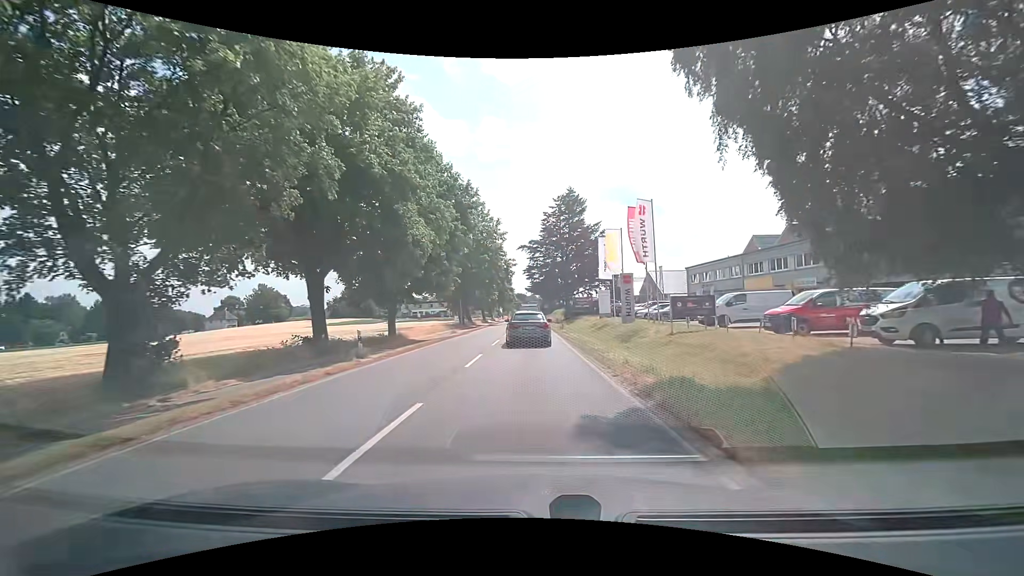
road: secondary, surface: asphalt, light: Day
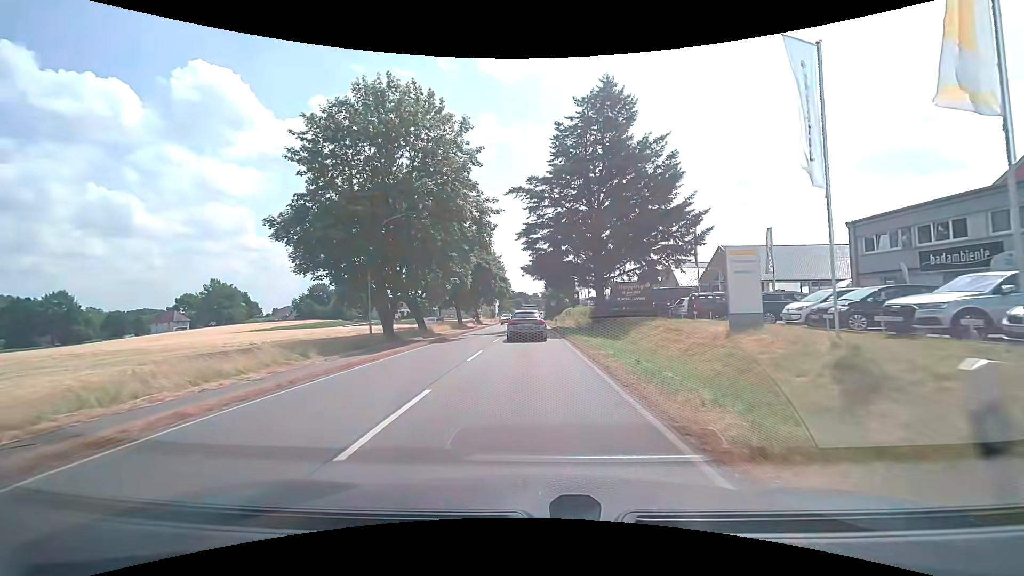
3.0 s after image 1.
(-0.3, +35.7) m; -1°
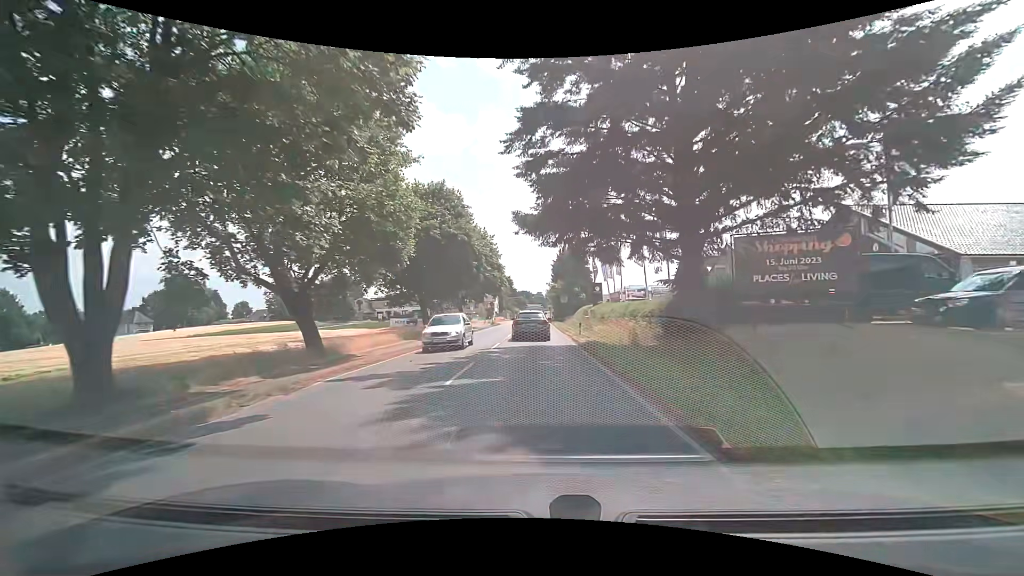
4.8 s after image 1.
(0.0, +22.8) m; 0°
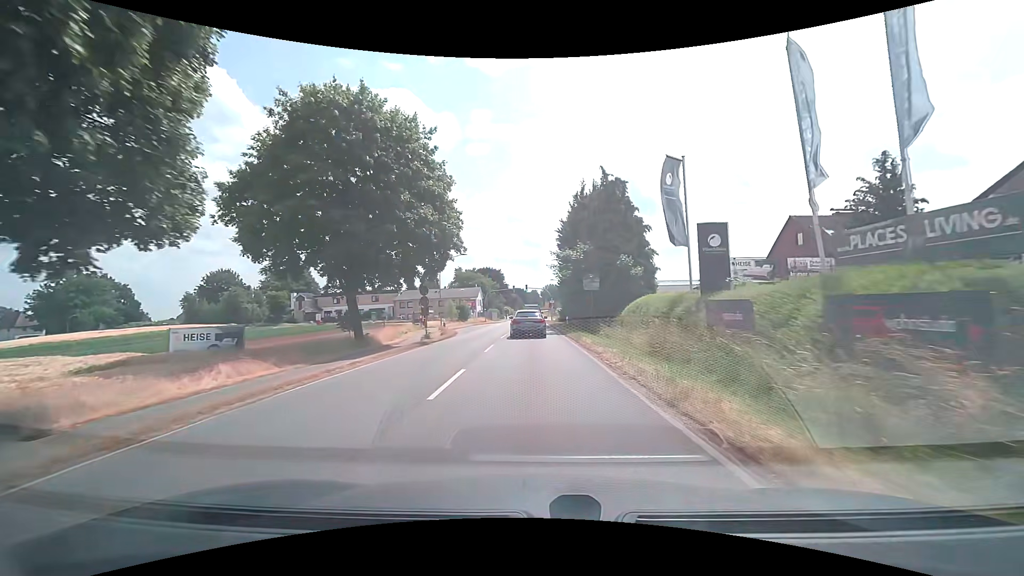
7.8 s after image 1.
(+0.1, +38.1) m; 0°
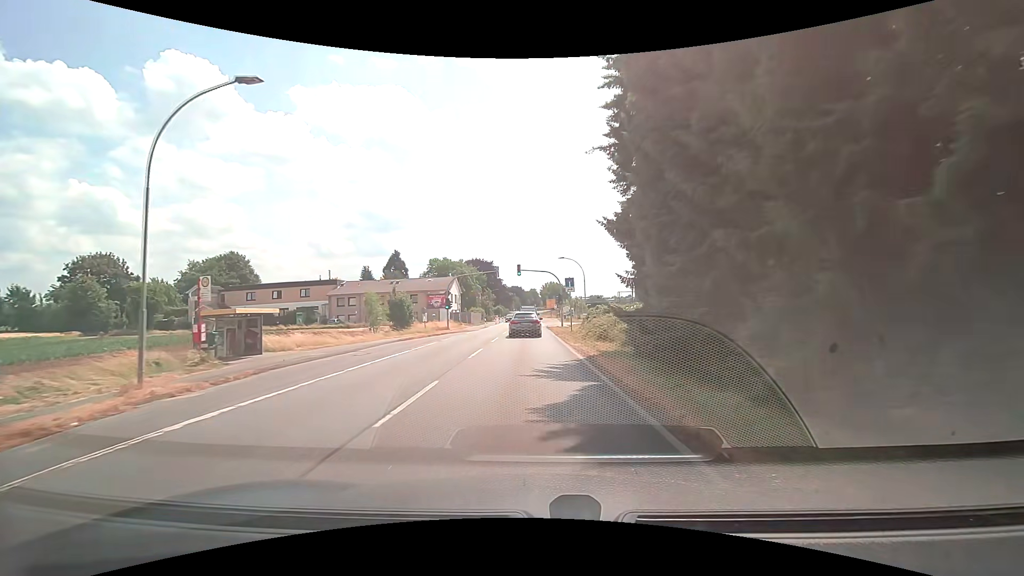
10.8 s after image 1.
(+0.2, +38.4) m; 0°
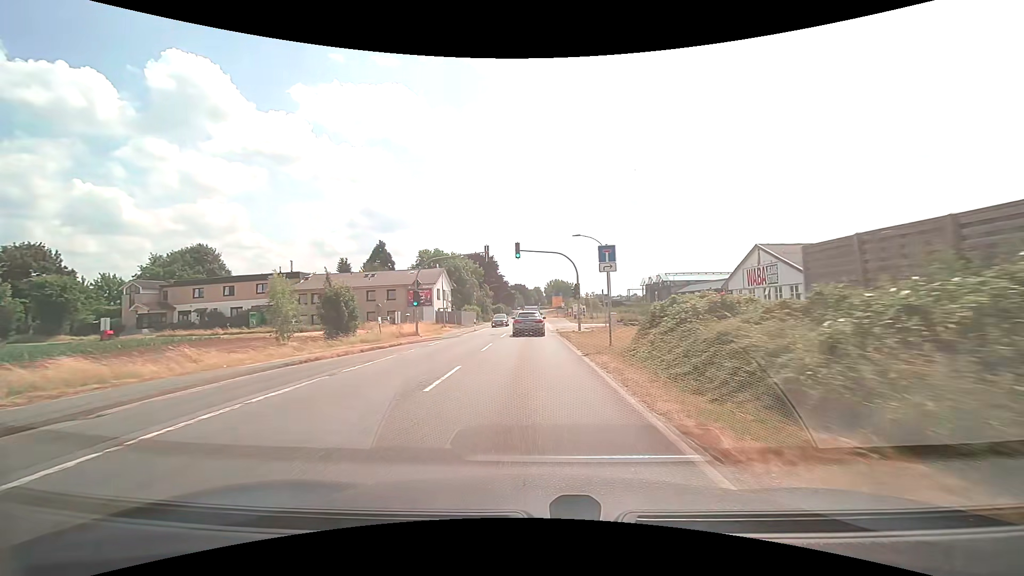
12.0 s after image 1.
(0.0, +15.5) m; 0°
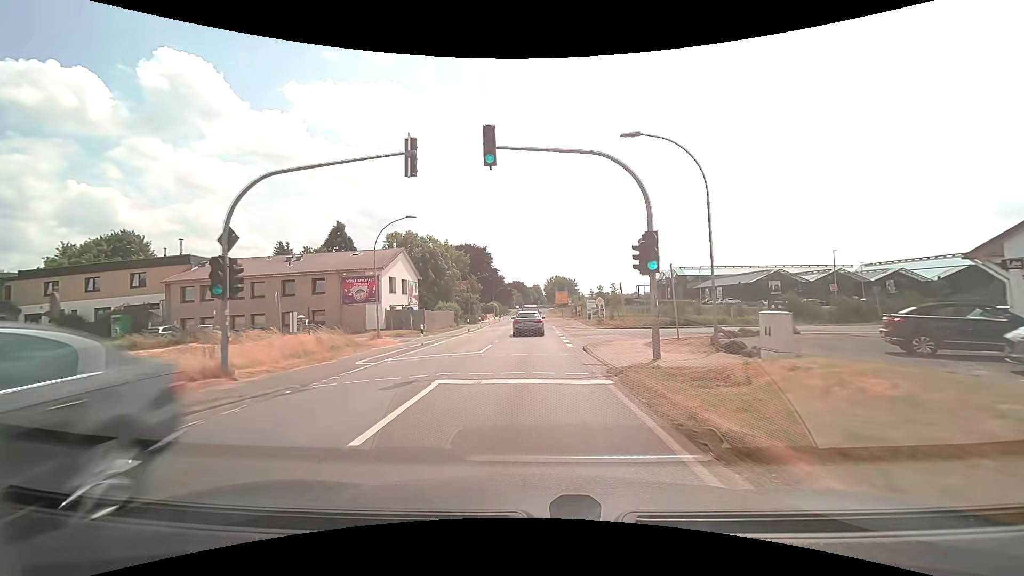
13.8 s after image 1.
(0.0, +22.8) m; 0°
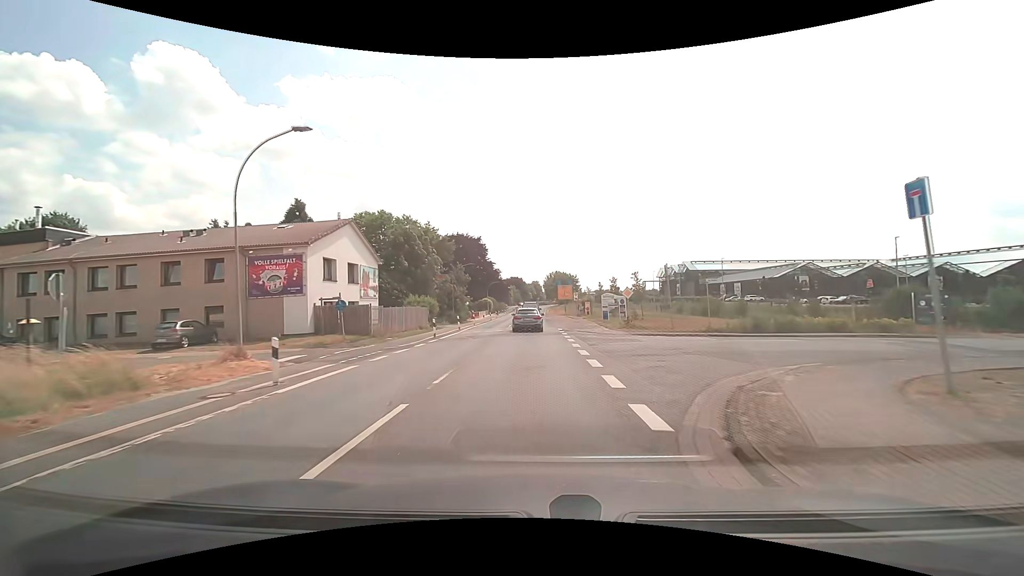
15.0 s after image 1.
(0.0, +14.7) m; 0°
(0, +10) (0, +20) (0, +30) (0, +40) (0, +50) (0, +60) (0, +70) (0, +80) (0, +90) (+1, +100) m
